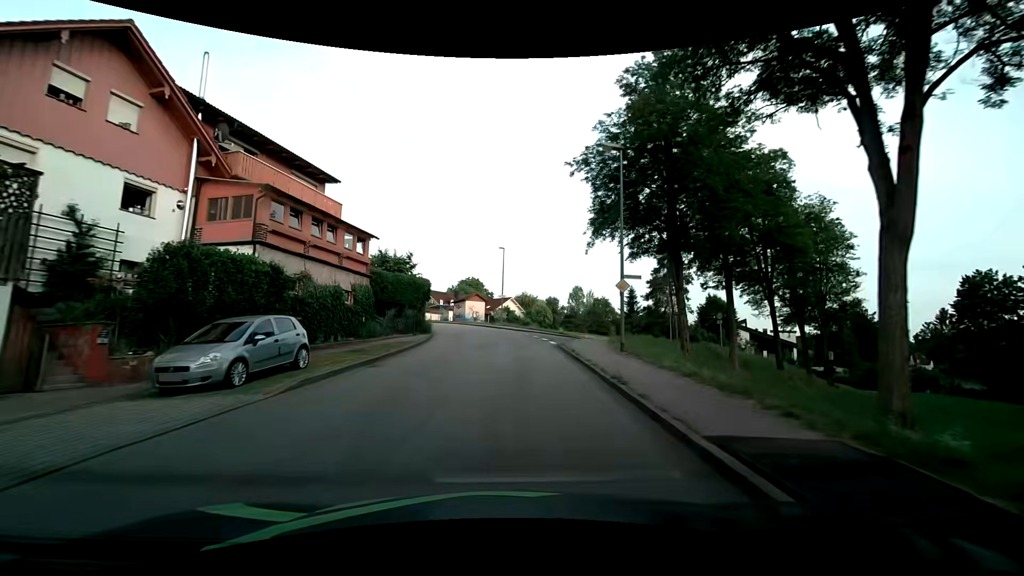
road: unclassified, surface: asphalt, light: Day
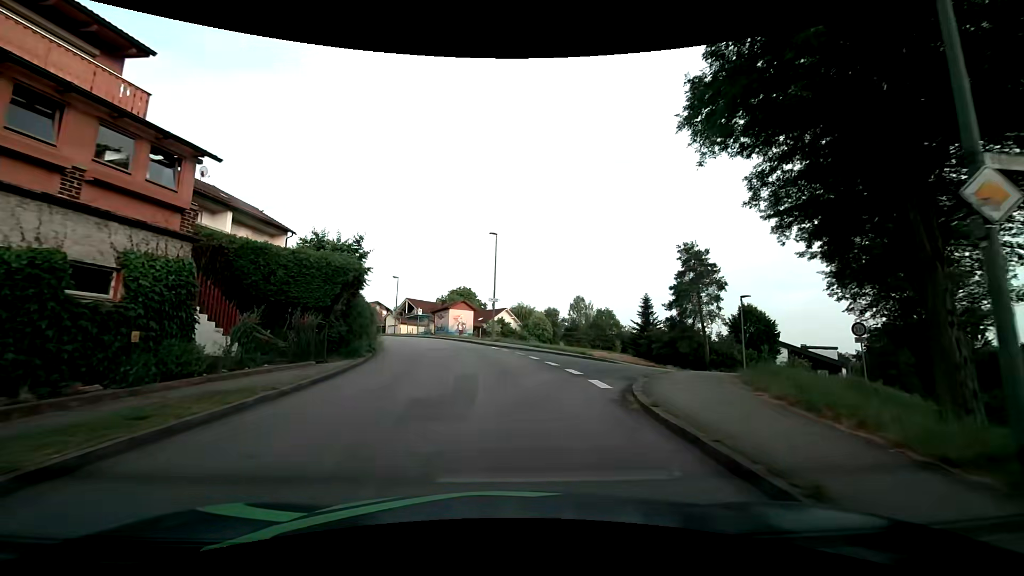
(0.0, +14.0) m; 0°
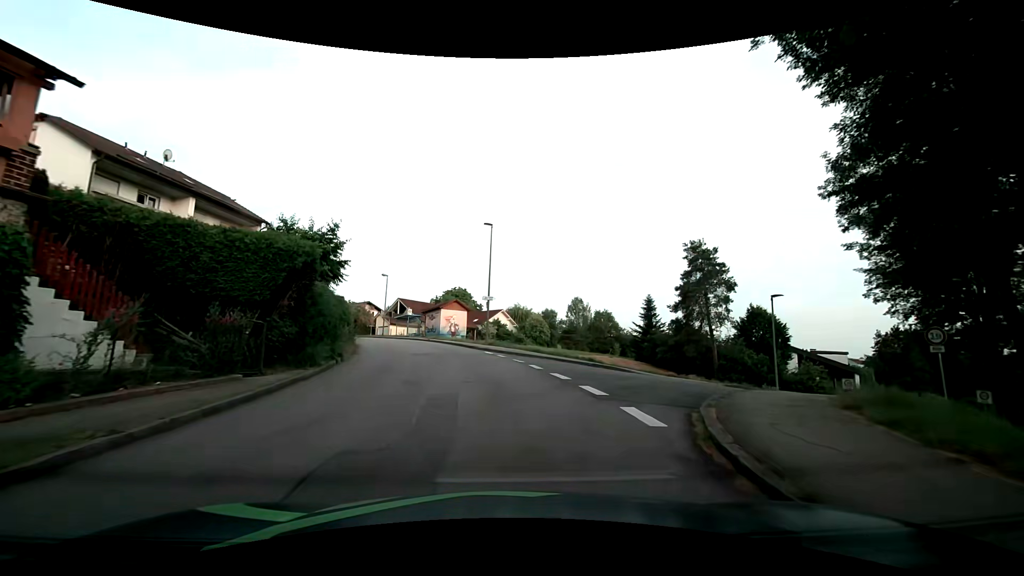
(0.0, +3.9) m; +1°
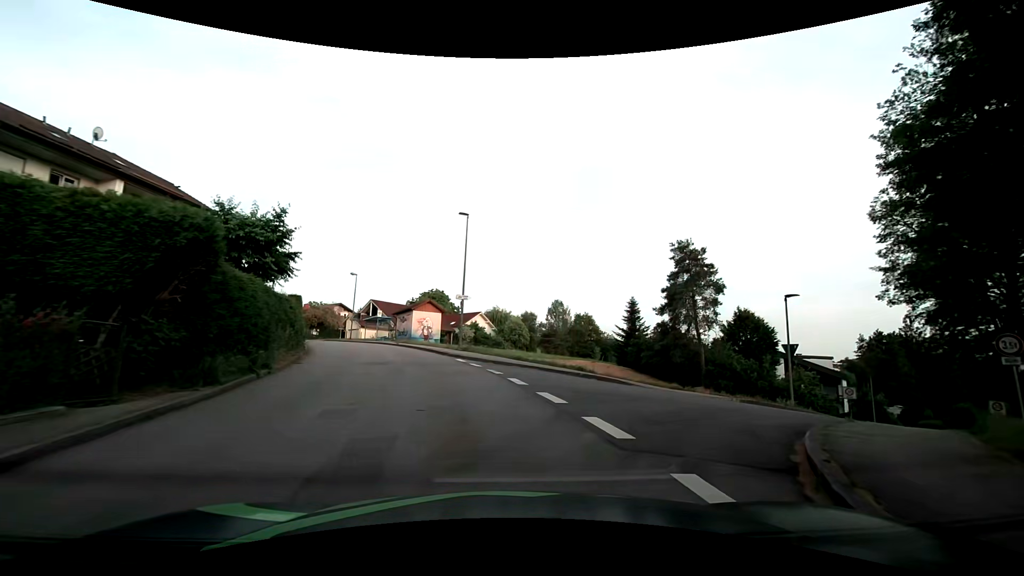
(0.0, +3.7) m; +2°
(+2, +9) (+10, +16) (+17, +23) (+24, +31) (+30, +38) (+38, +44) (+46, +50) (+55, +55) (+64, +60) (+72, +66) m
